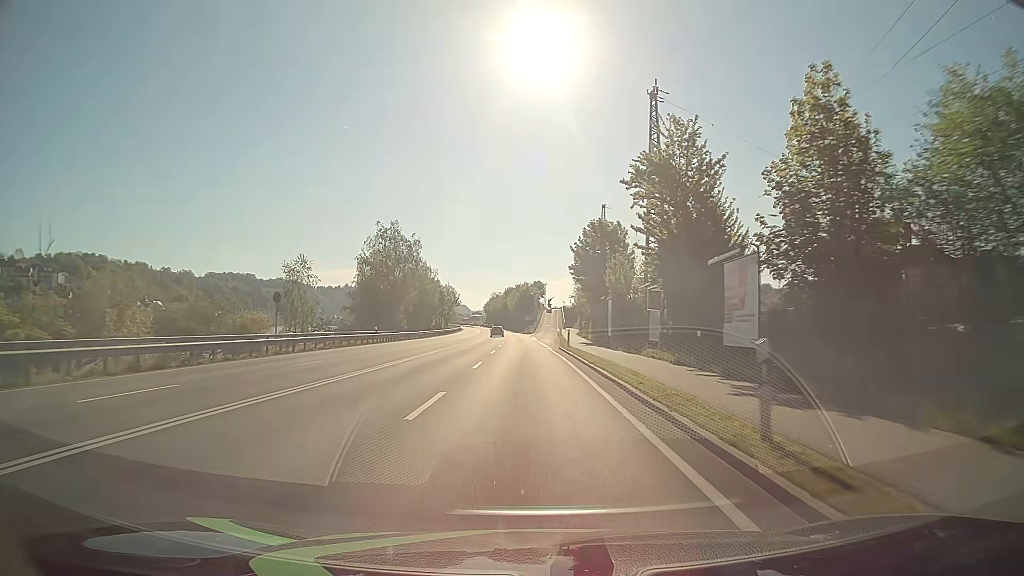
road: primary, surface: asphalt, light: Day
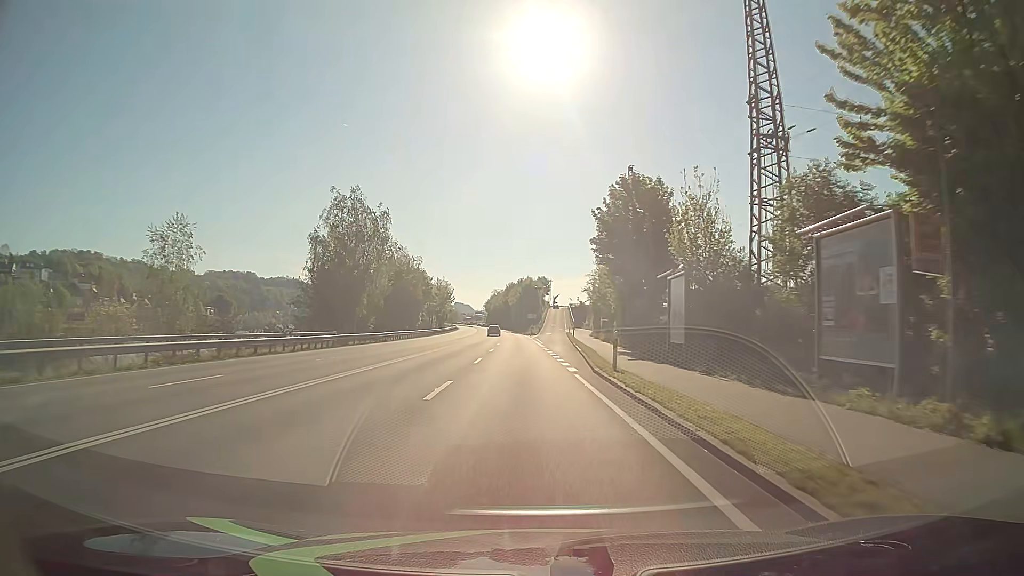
(-0.1, +21.6) m; 0°
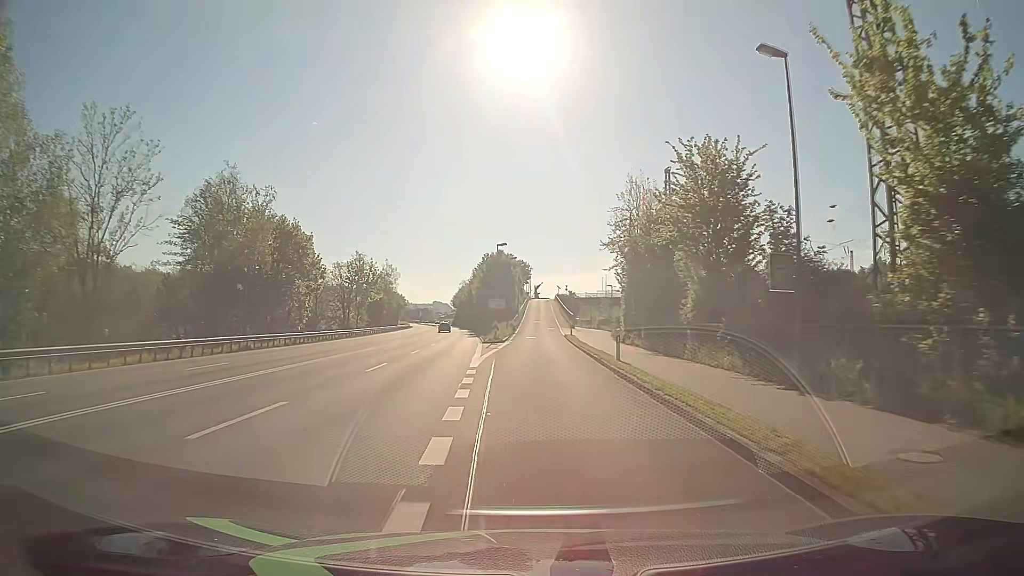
(+1.0, +53.0) m; +2°
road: unclassified
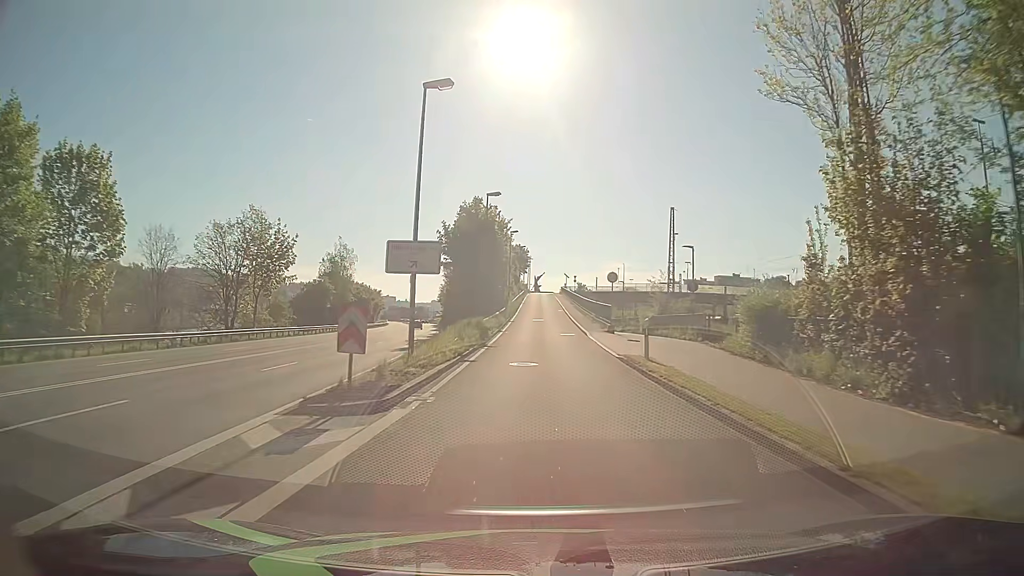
(0.0, +37.1) m; 0°
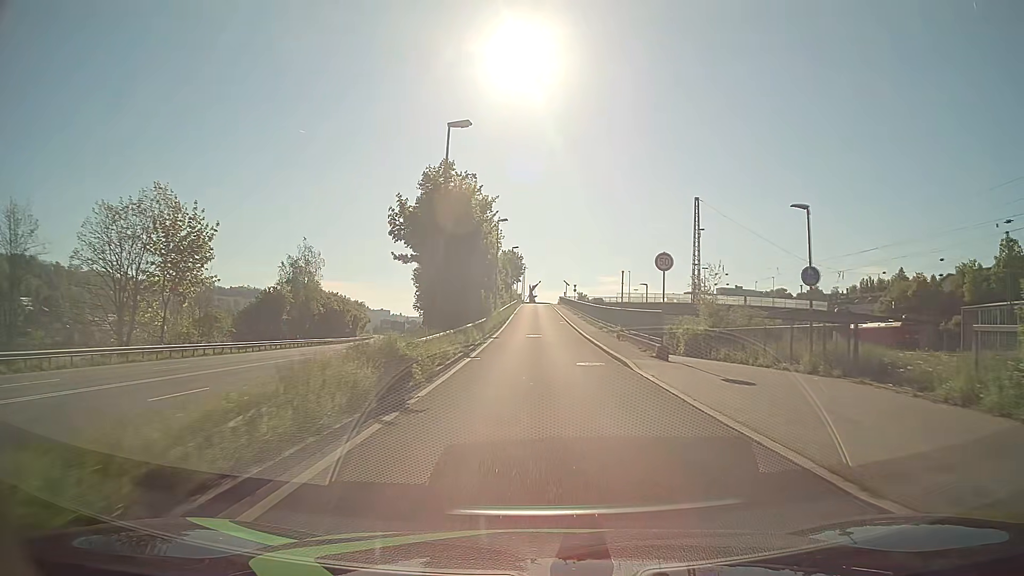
(+0.1, +16.1) m; +1°
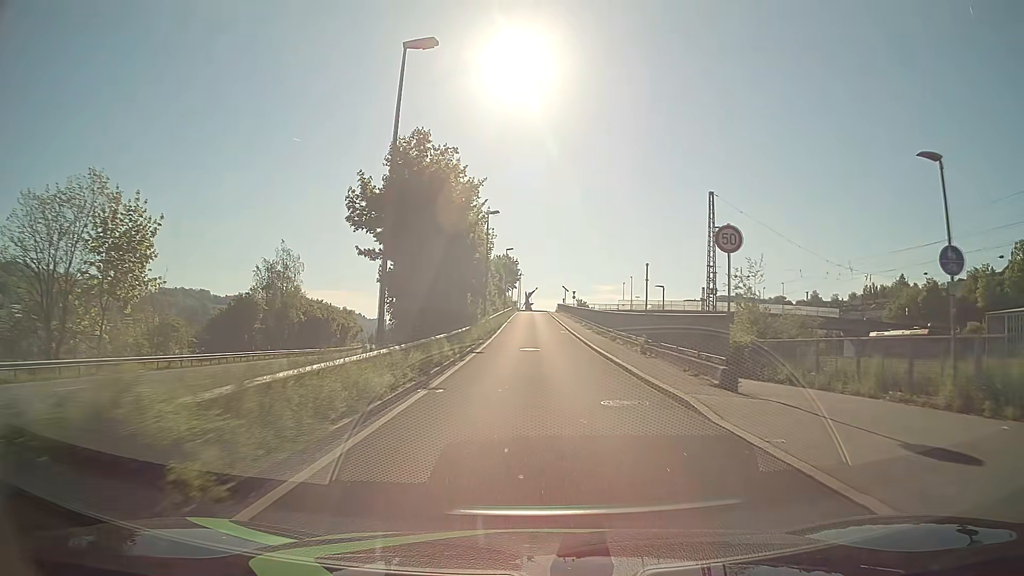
(0.0, +7.7) m; 0°
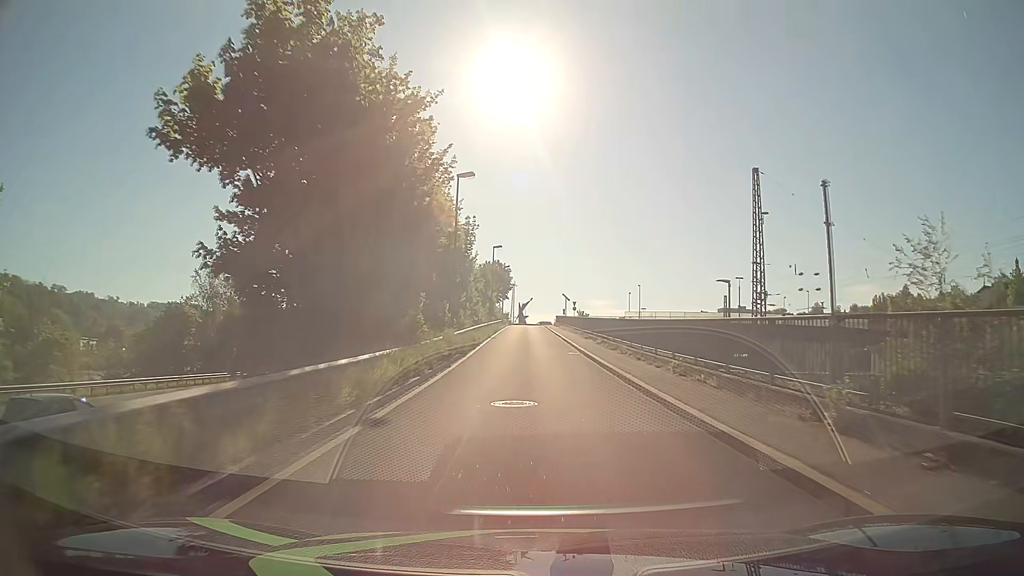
(+0.1, +15.4) m; 0°
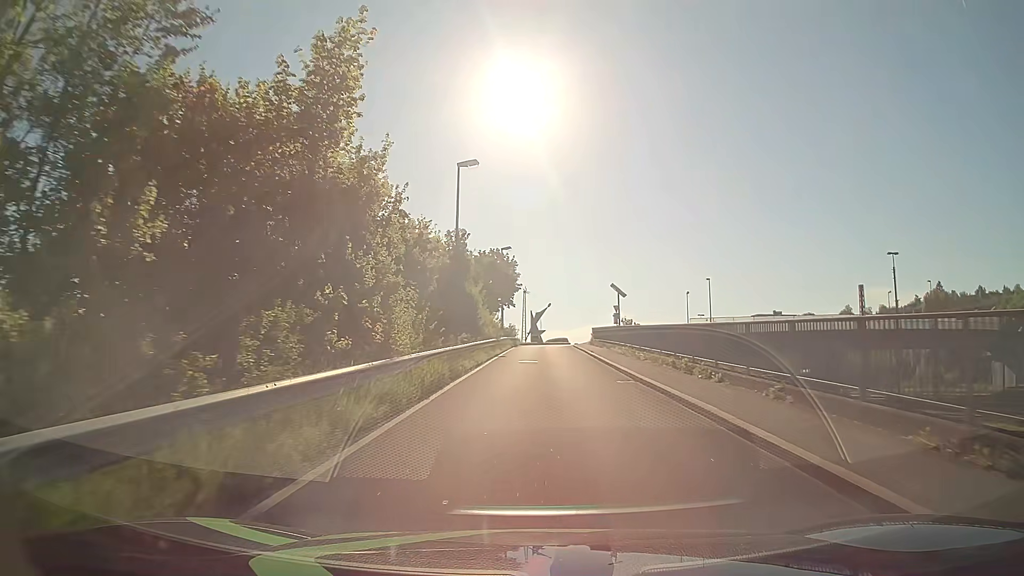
(-0.4, +36.9) m; -1°
